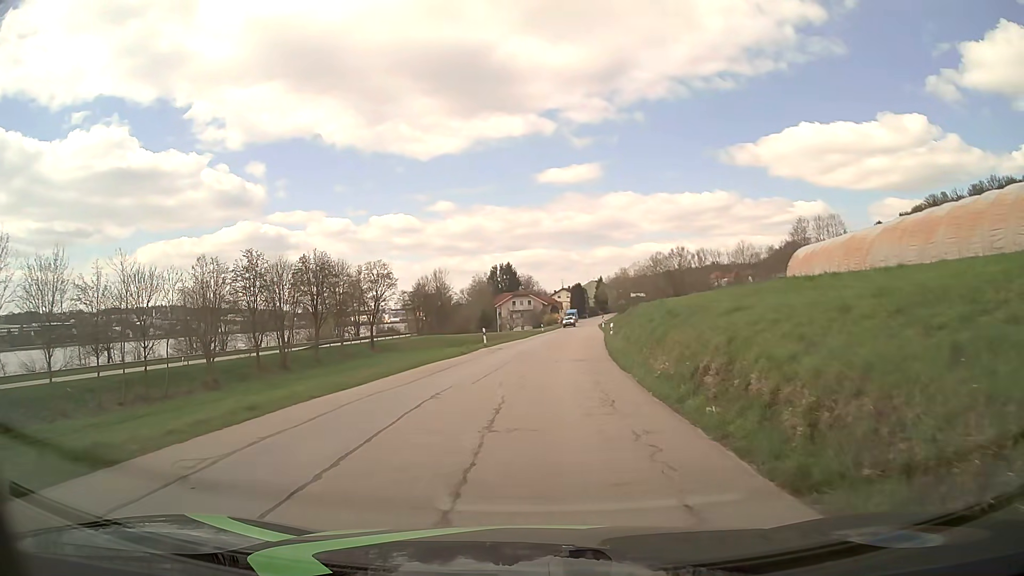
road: tertiary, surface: asphalt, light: Day
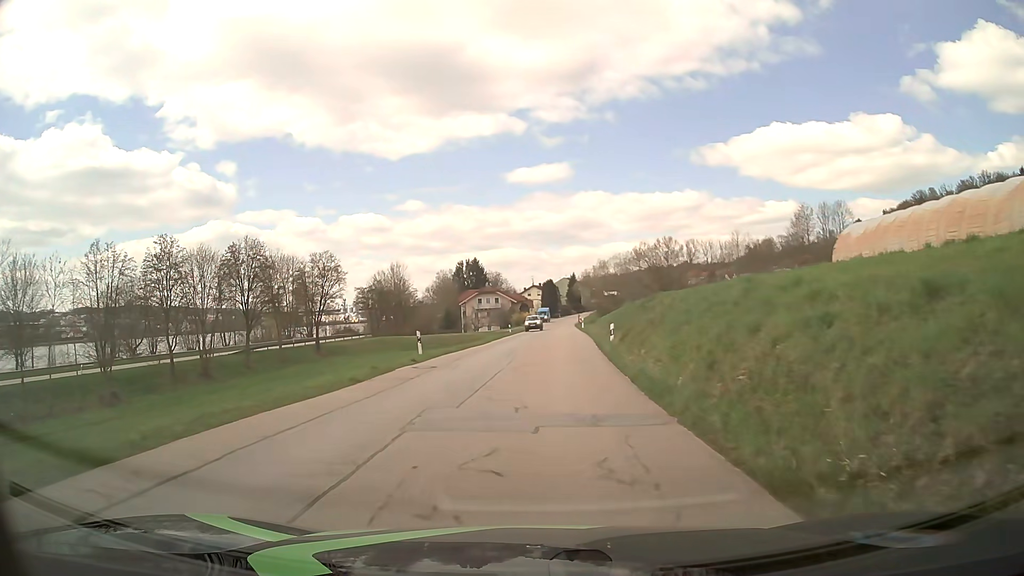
(+0.3, +13.8) m; +3°
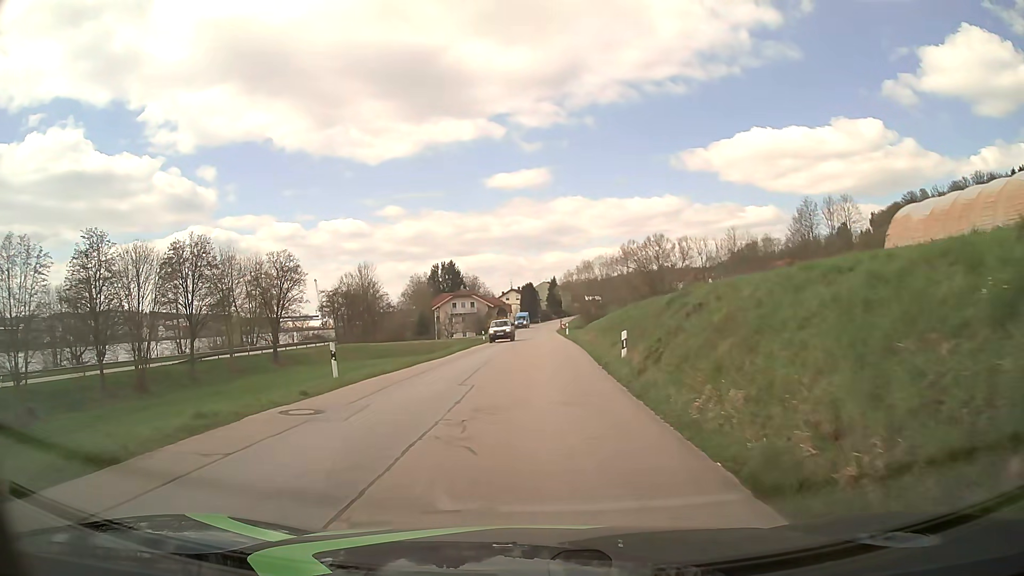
(+0.2, +9.2) m; +2°
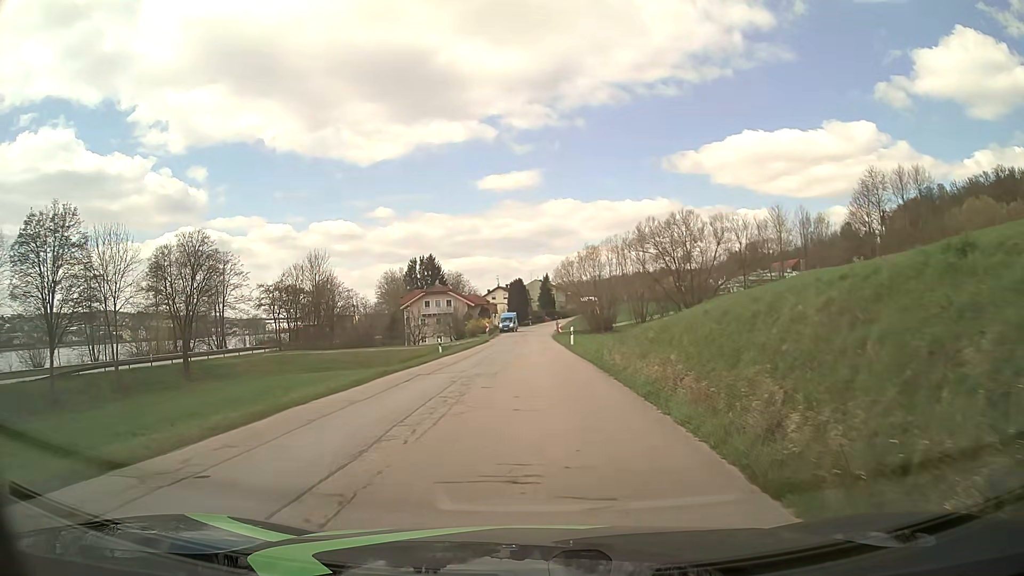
(+0.4, +22.5) m; +1°
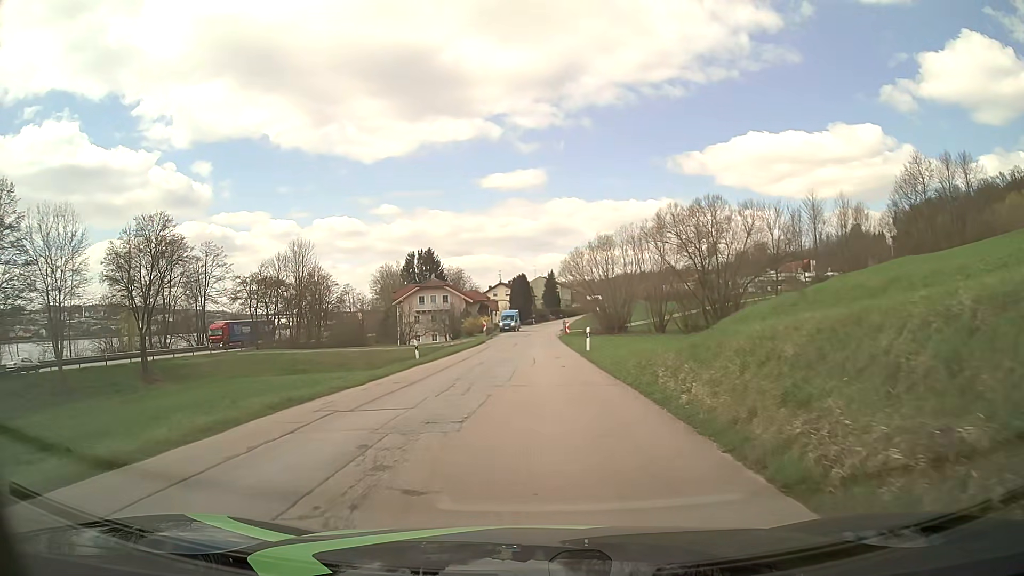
(0.0, +8.9) m; 0°
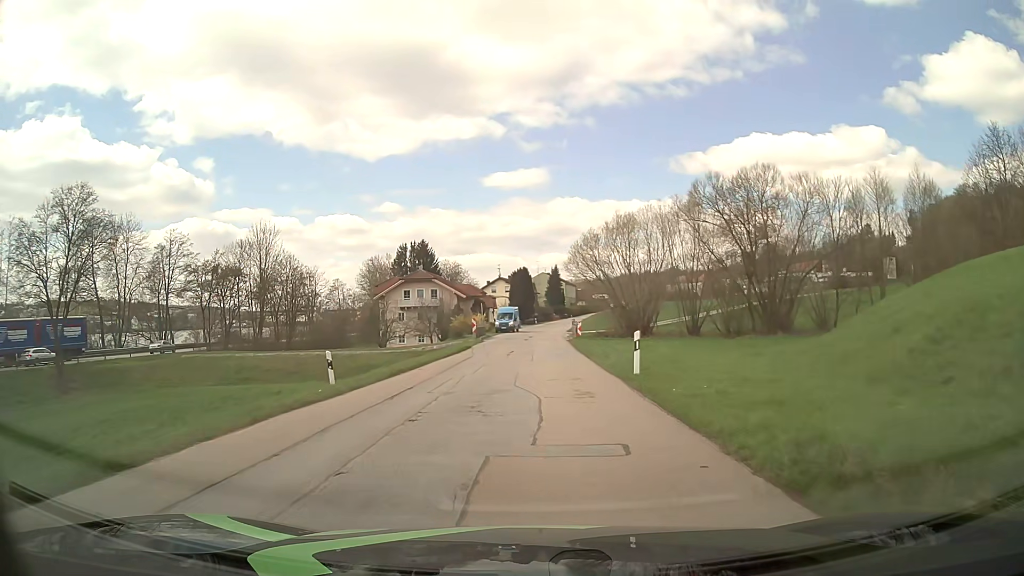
(-0.1, +13.4) m; -1°
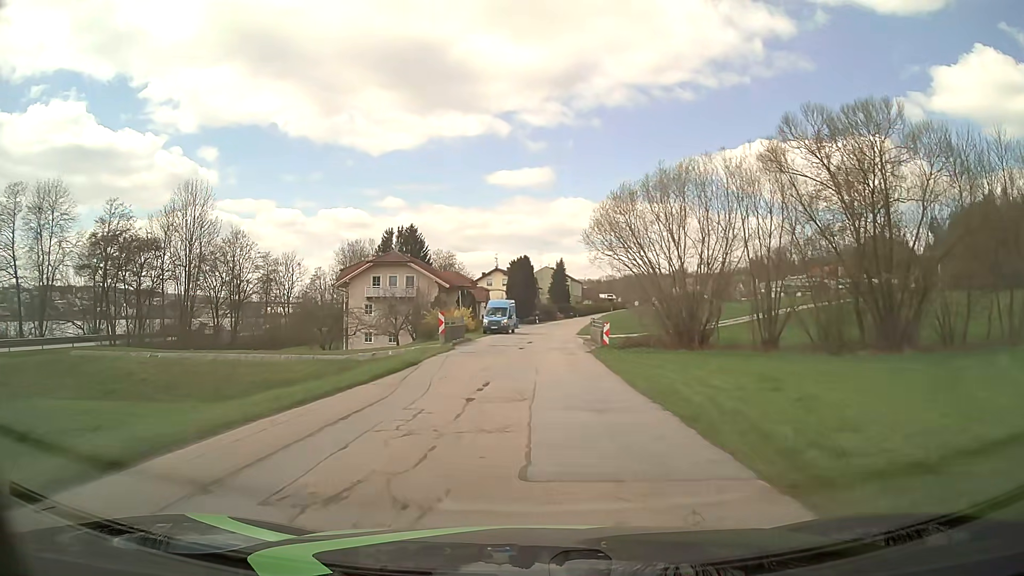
(+0.1, +17.9) m; +1°
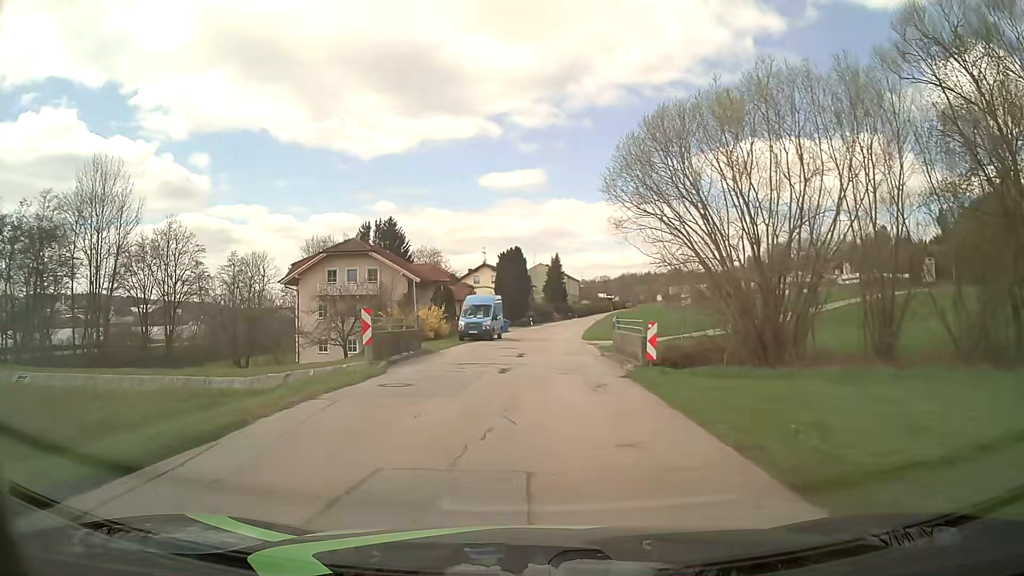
(-0.1, +13.4) m; 0°
